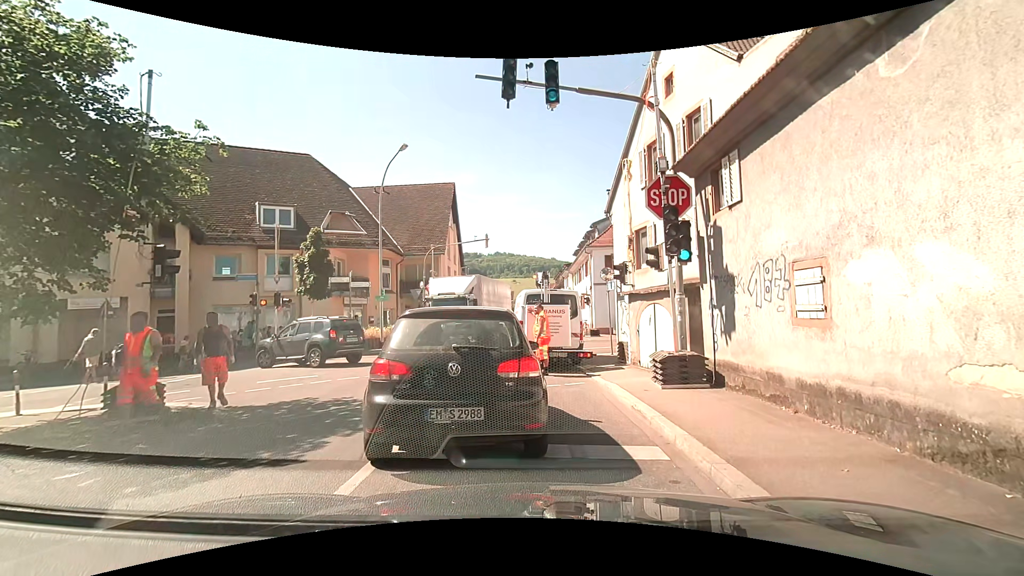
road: tertiary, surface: asphalt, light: Day
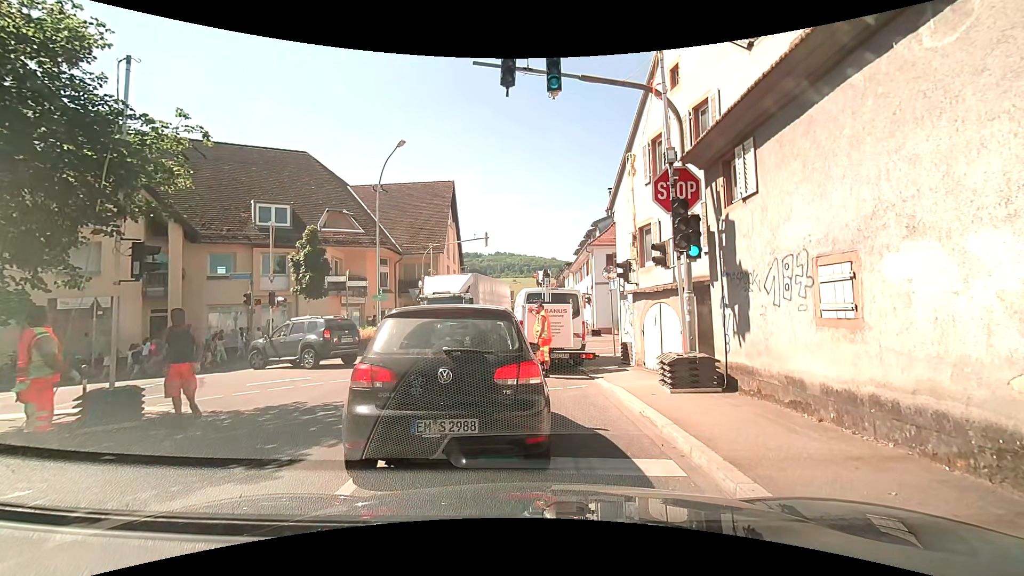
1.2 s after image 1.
(0.0, +0.5) m; 0°
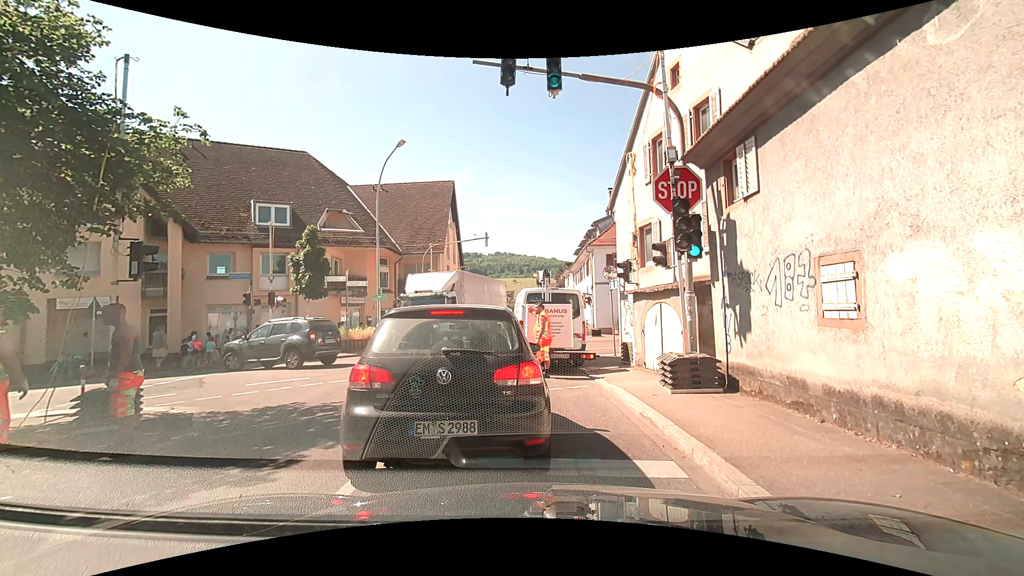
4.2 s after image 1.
(0.0, +0.1) m; 0°
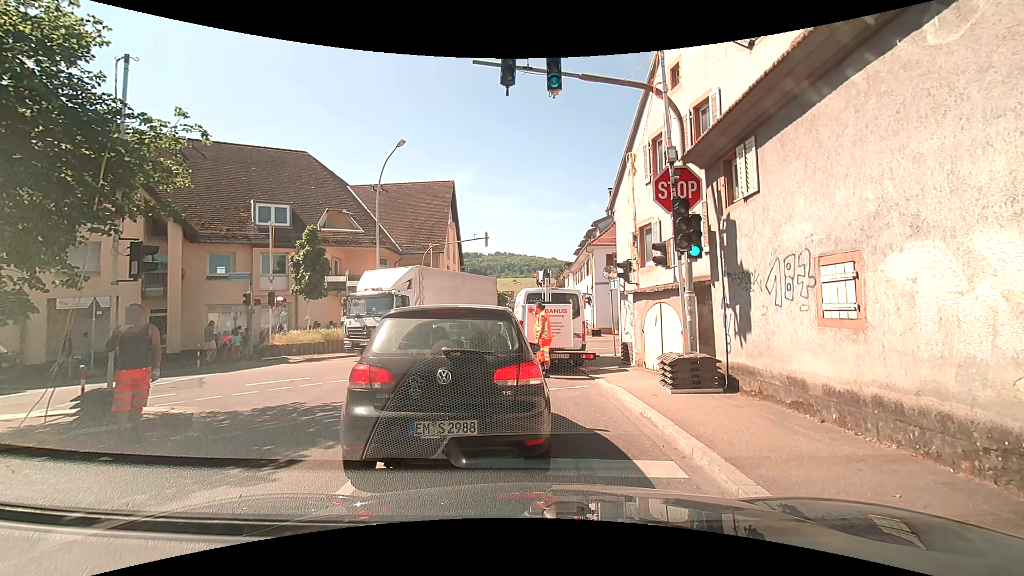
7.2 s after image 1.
(0.0, 0.0) m; 0°
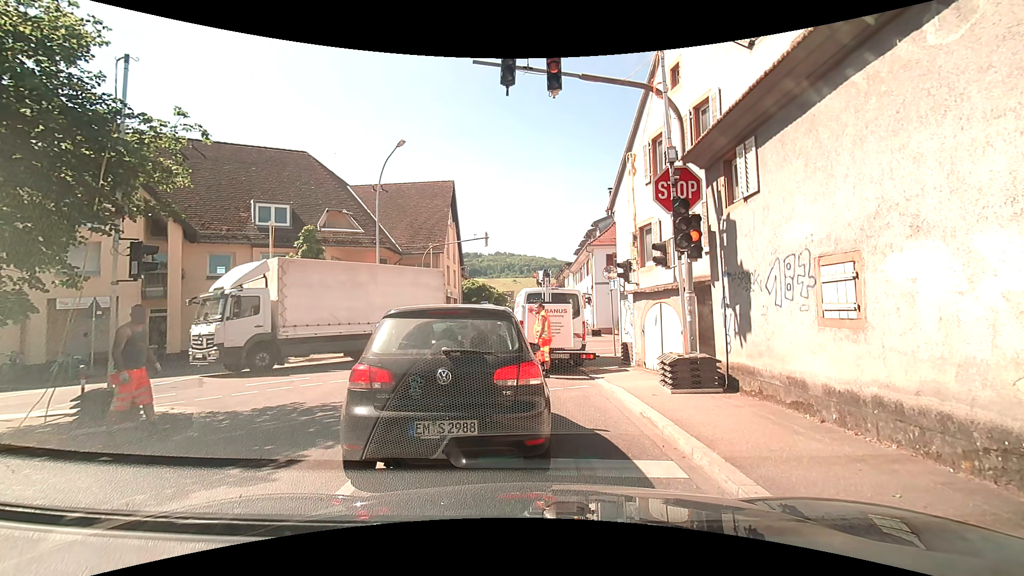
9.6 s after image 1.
(0.0, 0.0) m; 0°
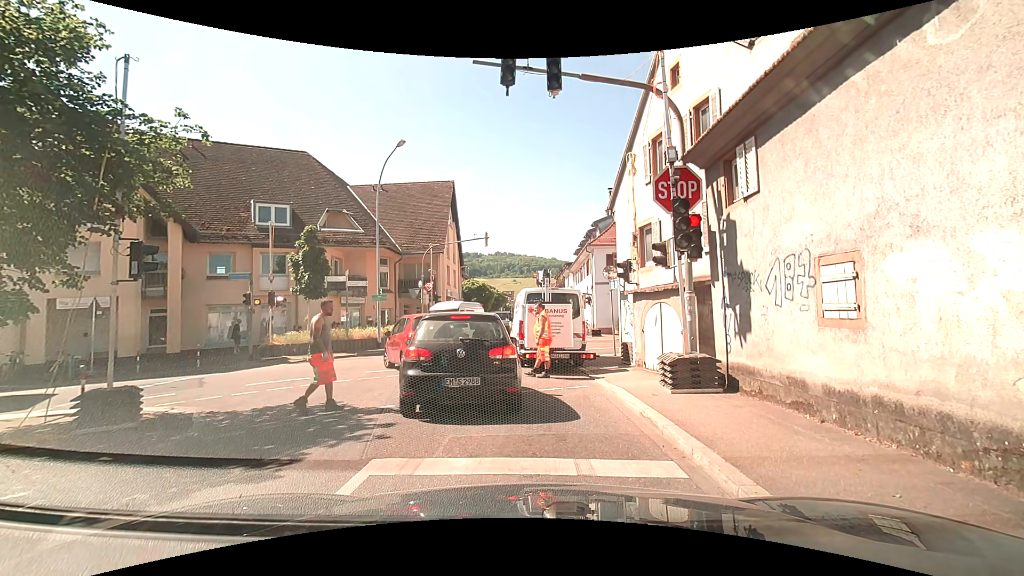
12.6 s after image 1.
(0.0, 0.0) m; 0°
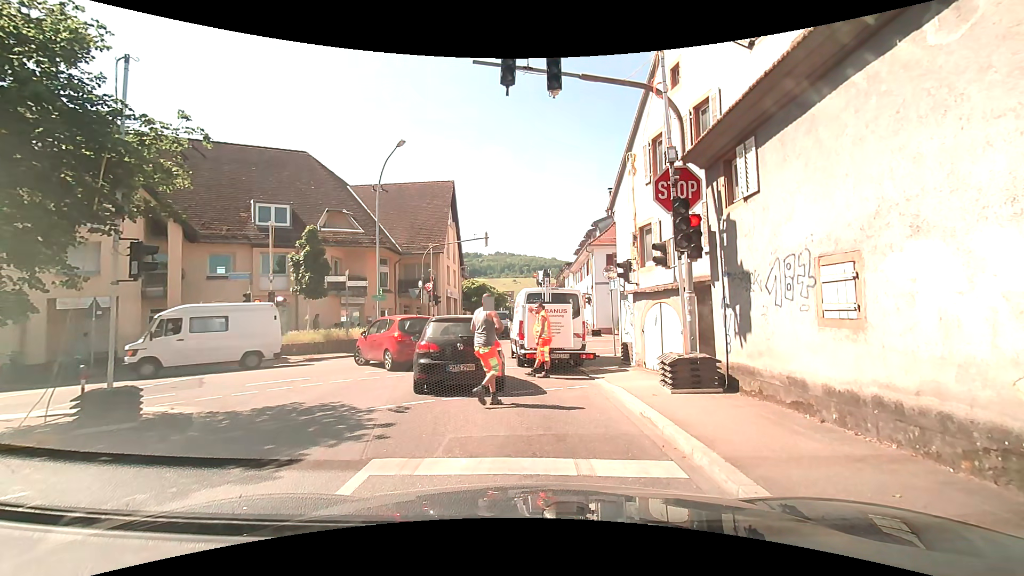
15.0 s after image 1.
(0.0, 0.0) m; 0°
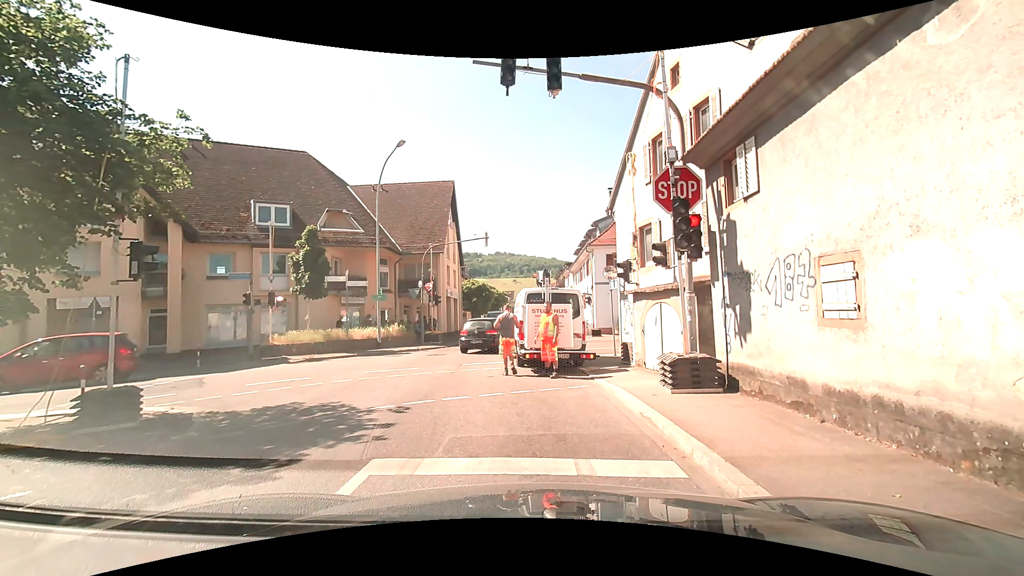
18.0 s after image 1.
(0.0, 0.0) m; 0°
(-1, +10) (-2, +20) (-2, +30) (-2, +40) (-3, +50) (-4, +60) (-5, +70) (-6, +80) (-7, +90) (-7, +100) m
